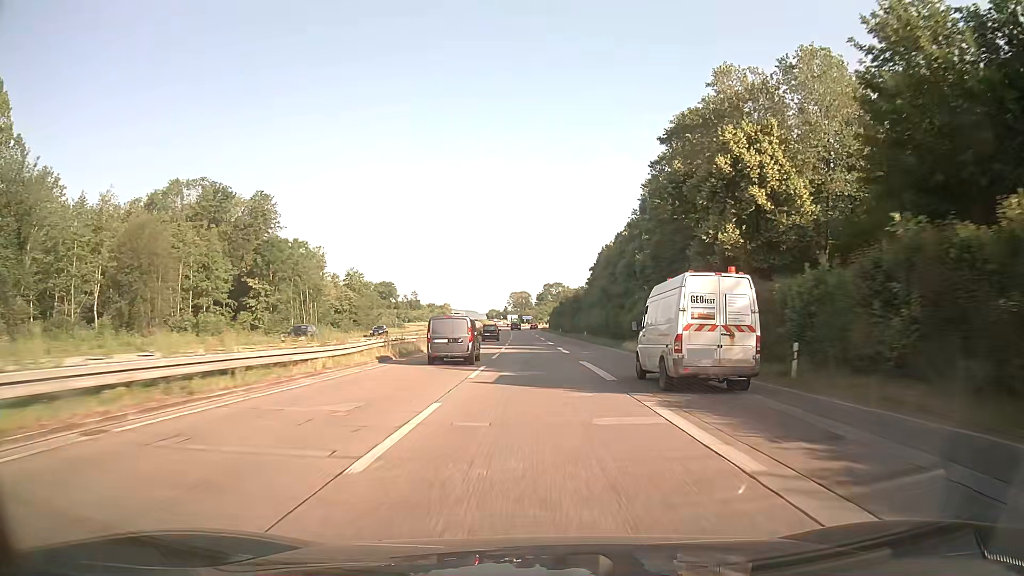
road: trunk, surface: asphalt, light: Day
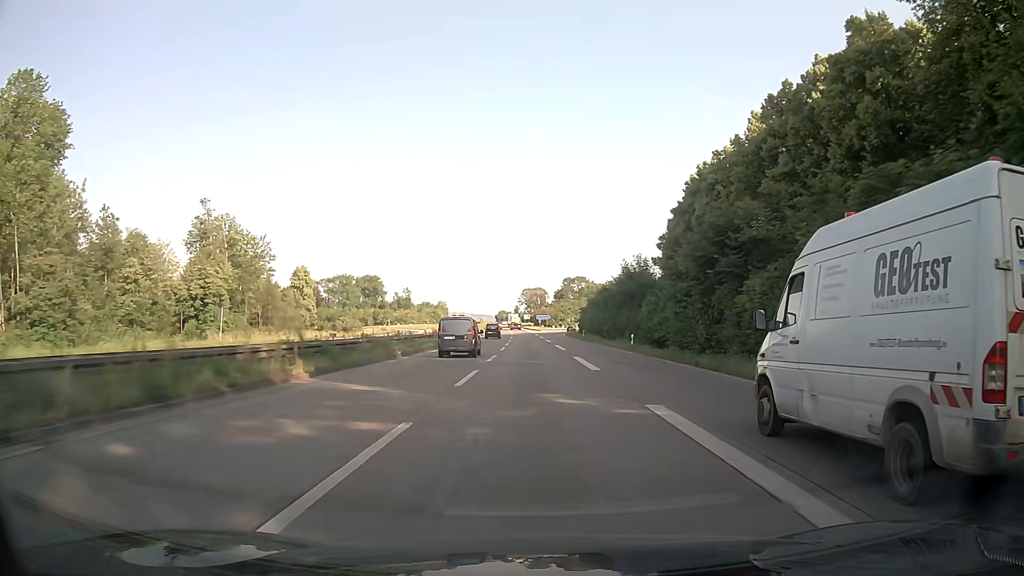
(-1.0, +76.5) m; -1°
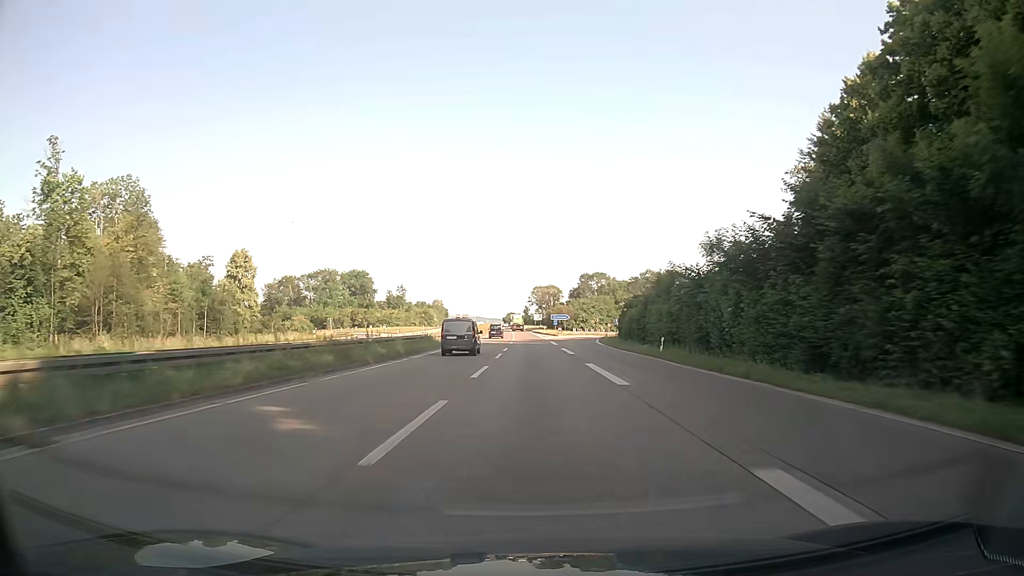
(-0.4, +45.8) m; -1°
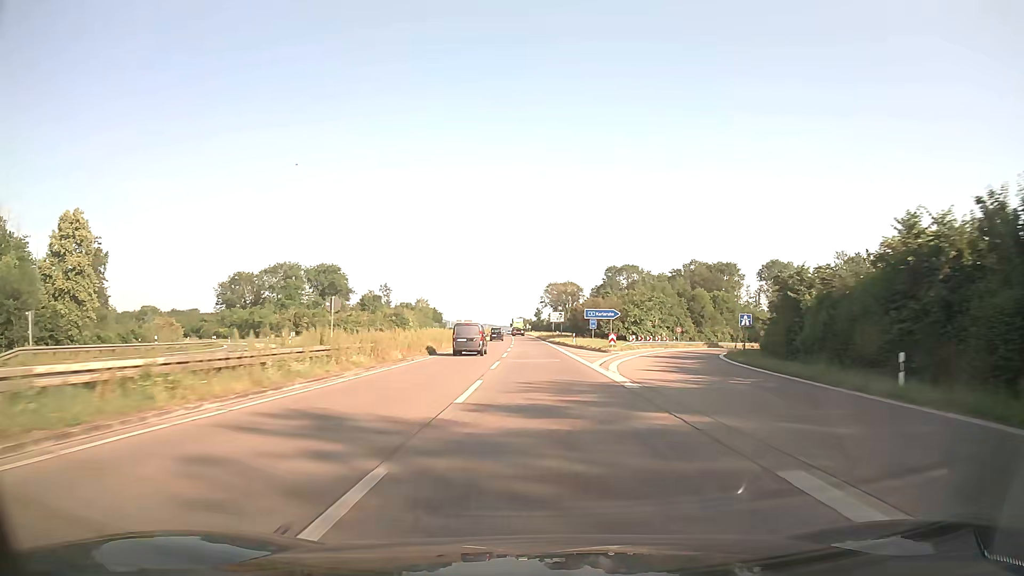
(-0.7, +60.6) m; -1°
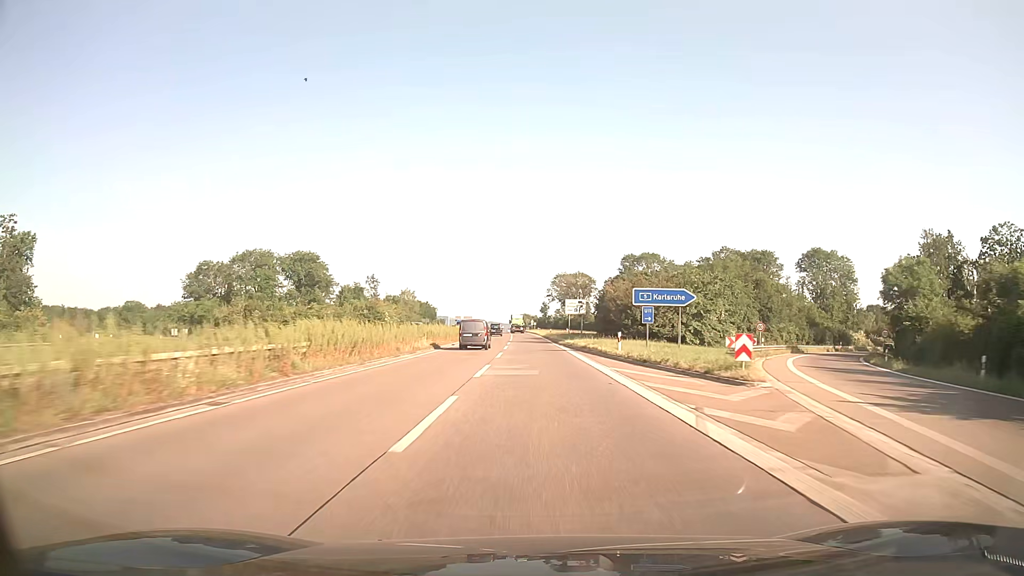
(-0.2, +30.0) m; -1°
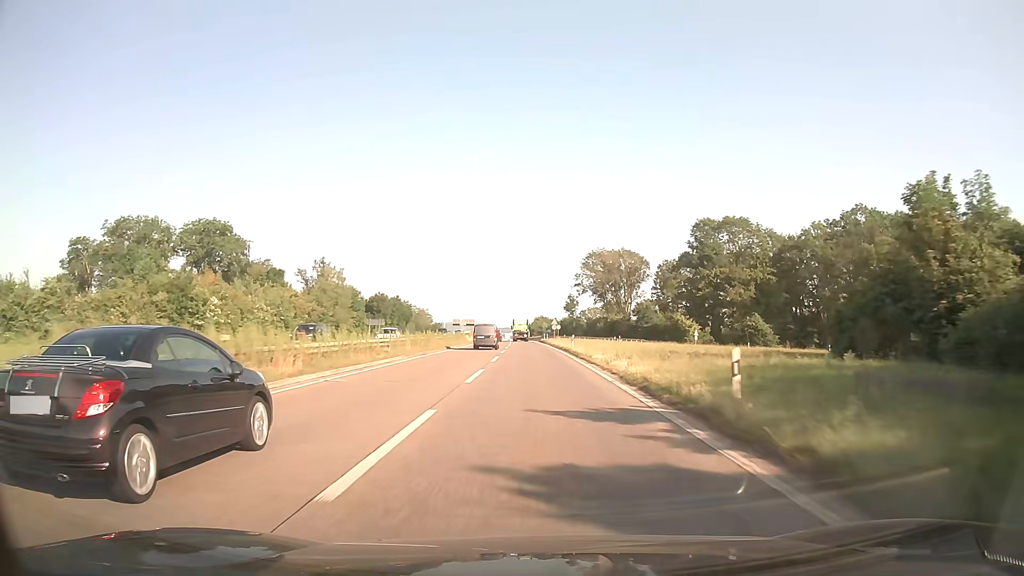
(-0.9, +74.2) m; -1°
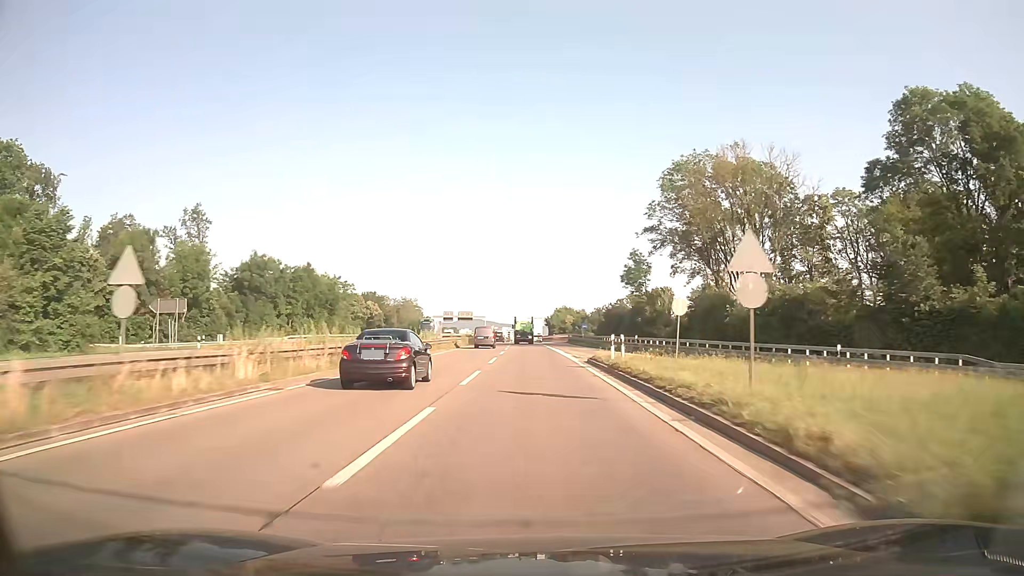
(-0.9, +73.2) m; -1°
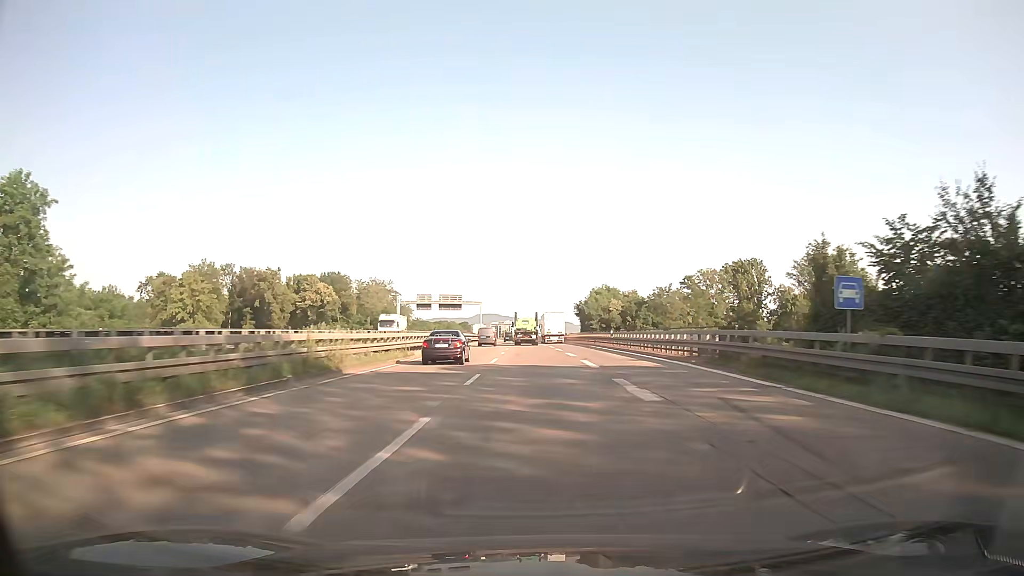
(-1.1, +72.4) m; -2°
(0, +10) (0, +20) (0, +30) (0, +40) (0, +50) (0, +60) (0, +70) (0, +80) (-1, +90) (-1, +100) m
